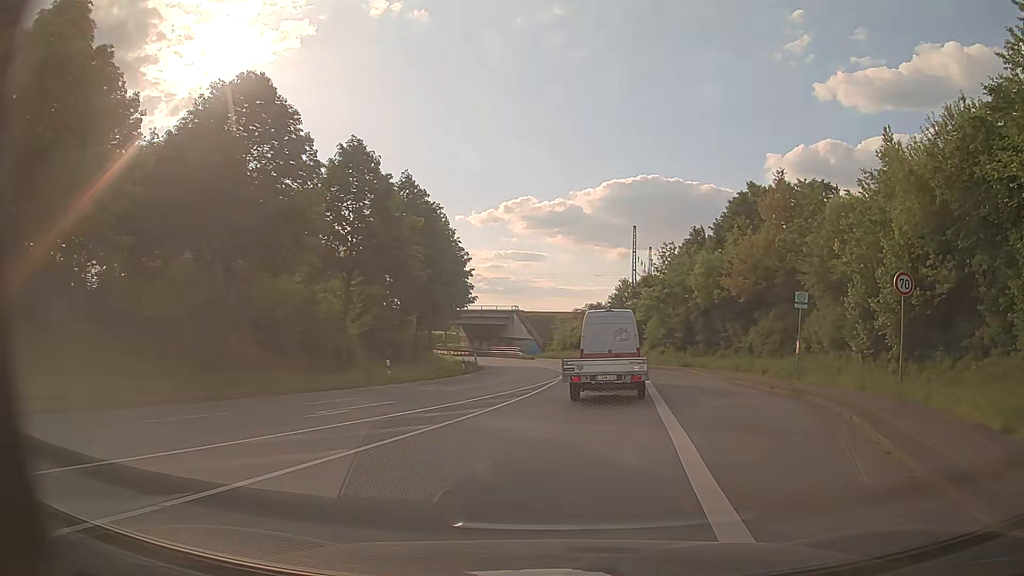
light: Day
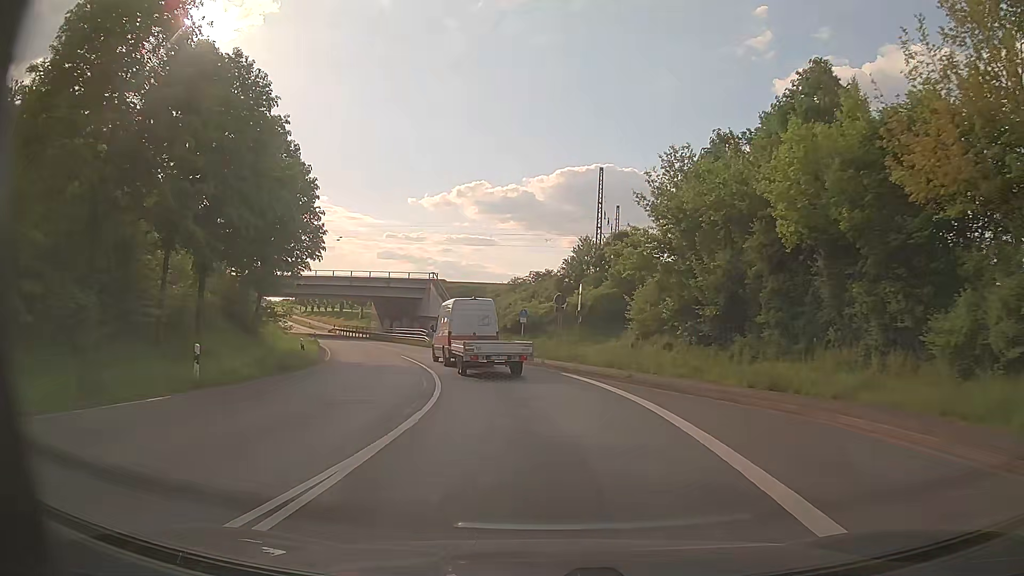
(+2.3, +27.0) m; +5°
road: secondary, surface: asphalt
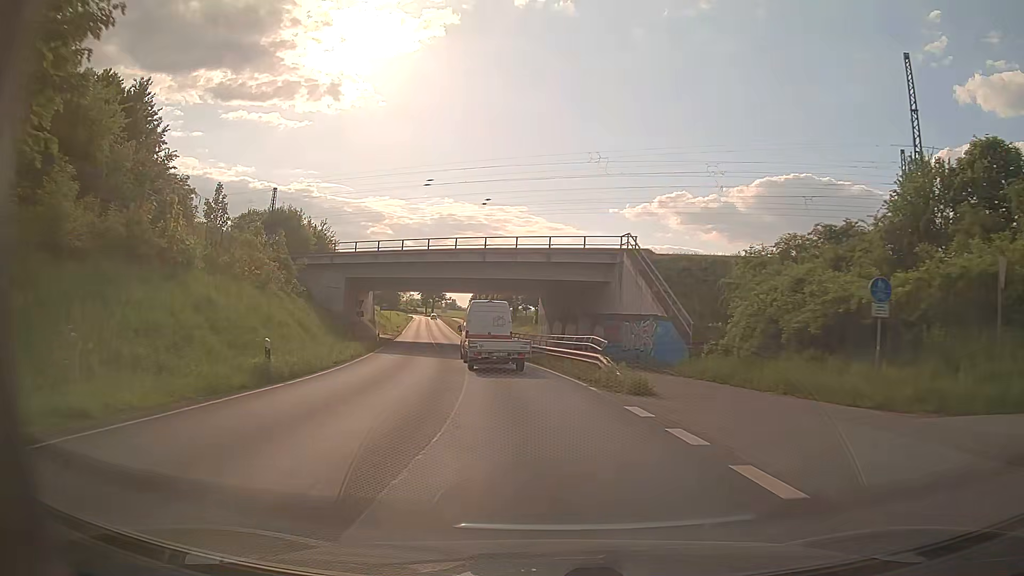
(-4.1, +32.0) m; -17°
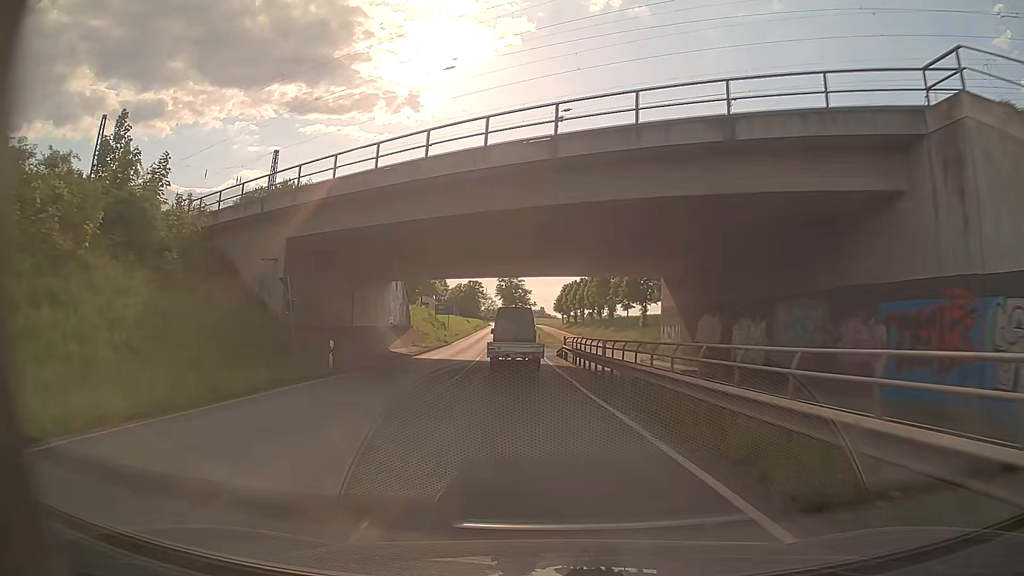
(-1.6, +26.9) m; -7°
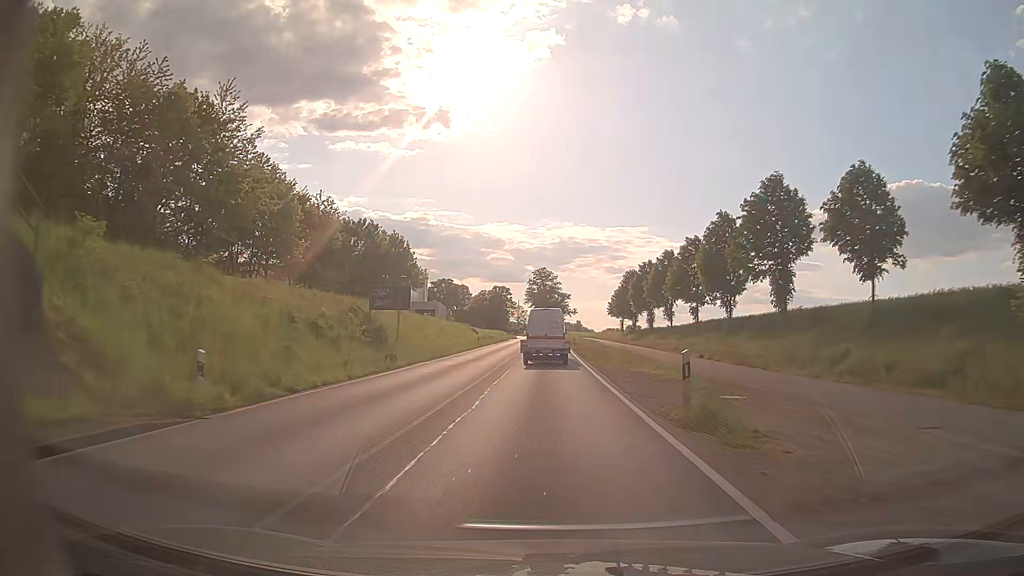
(-2.2, +50.4) m; -3°
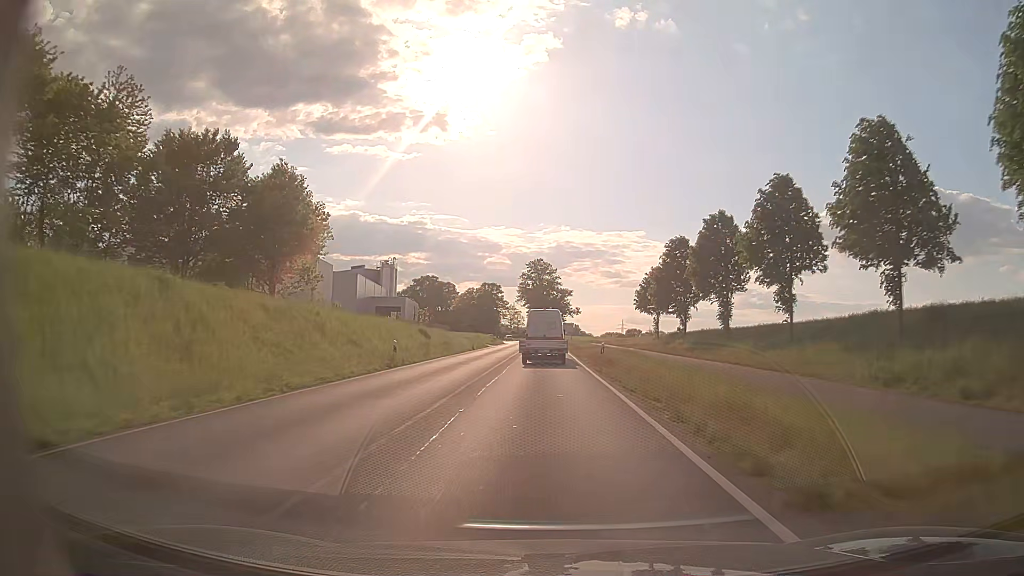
(-0.3, +33.3) m; 0°
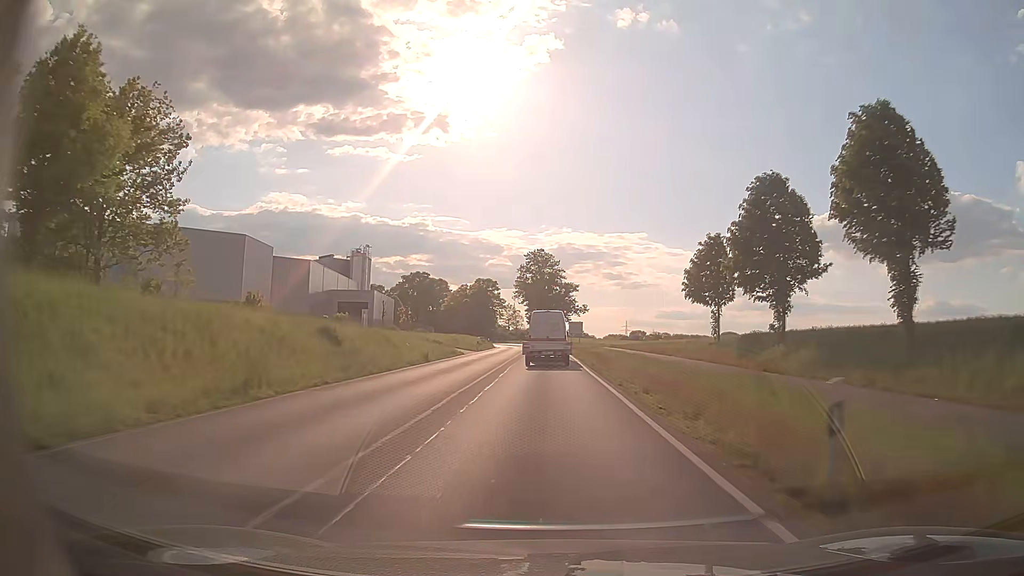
(0.0, +23.0) m; 0°
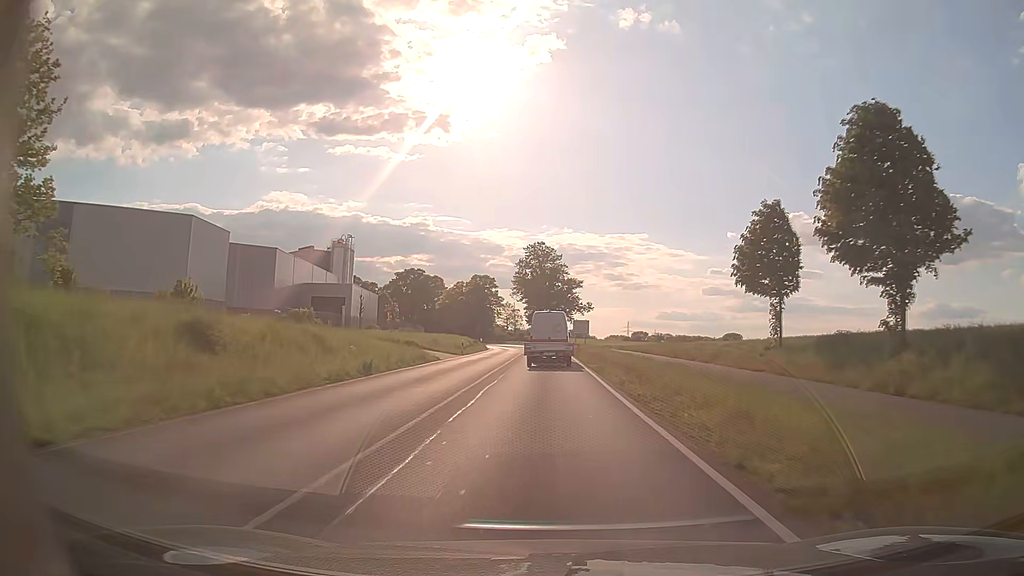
(0.0, +11.5) m; 0°
(0, +10) (0, +20) (0, +30) (0, +40) (0, +50) (0, +60) (0, +70) (-1, +80) (-1, +90) (-2, +100) m
